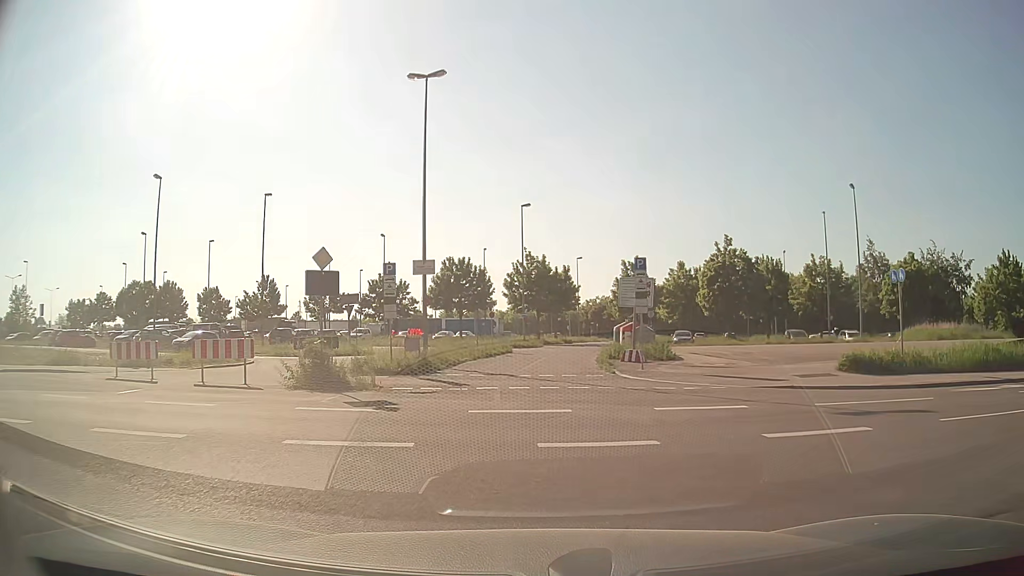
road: residential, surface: asphalt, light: Day
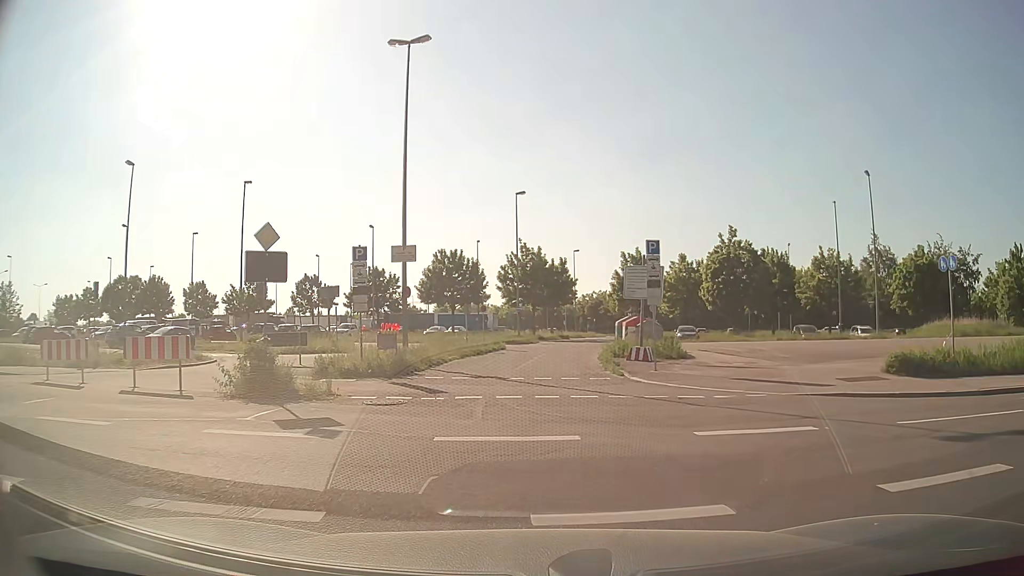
(0.0, +3.3) m; 0°
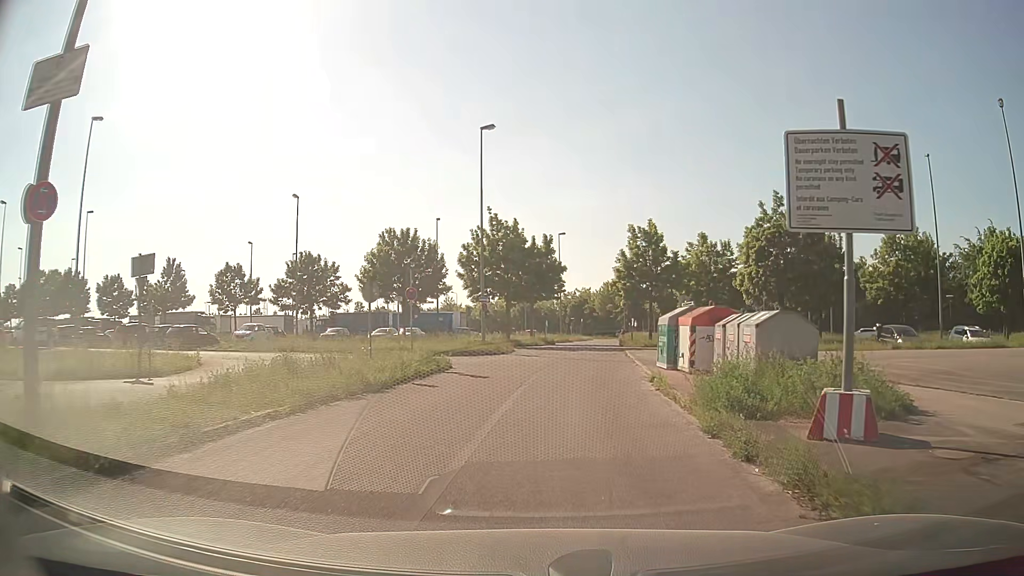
(+0.1, +18.7) m; +2°
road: service
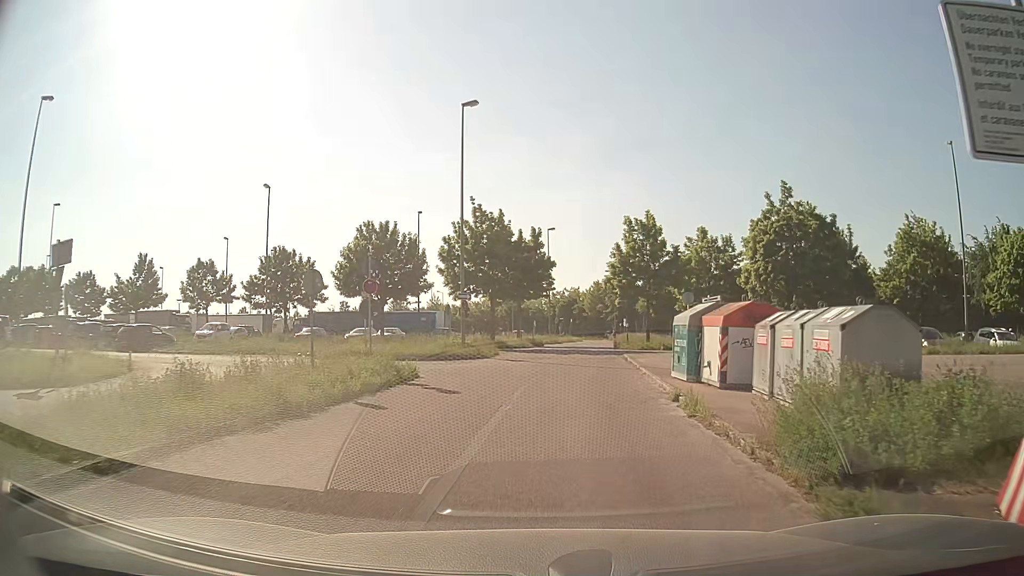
(0.0, +4.1) m; 0°
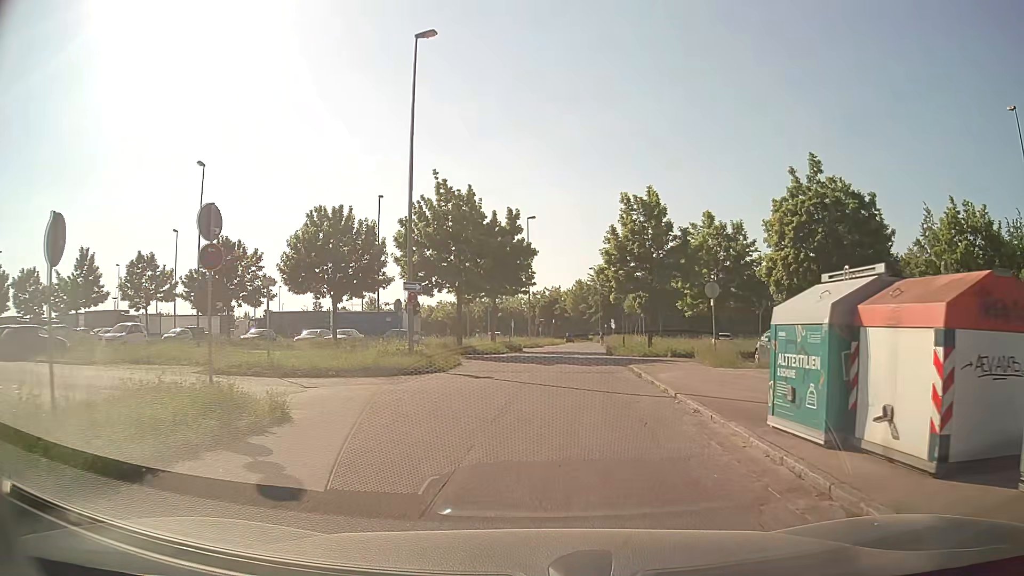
(+0.3, +8.4) m; +3°
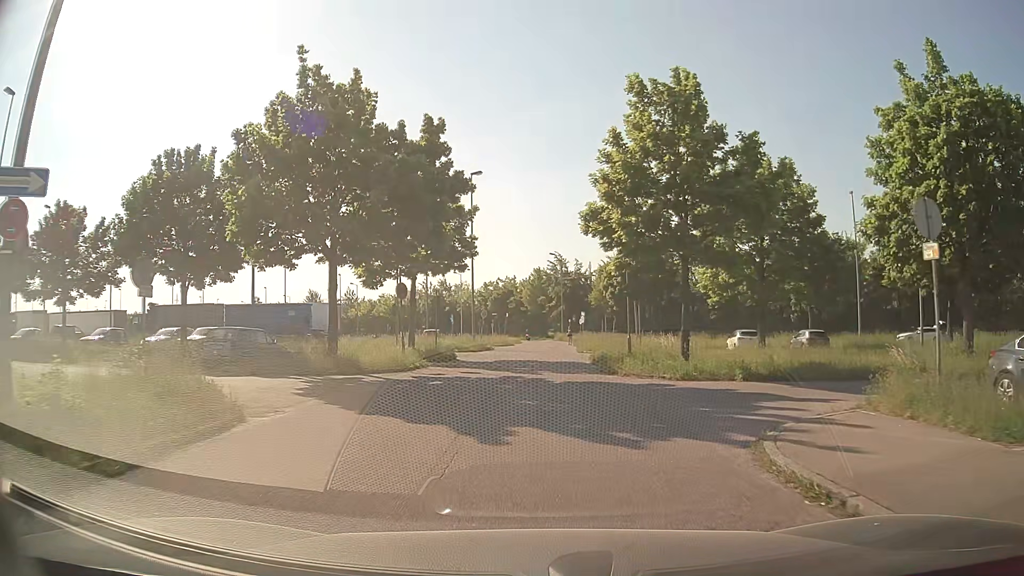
(+0.4, +17.2) m; +4°
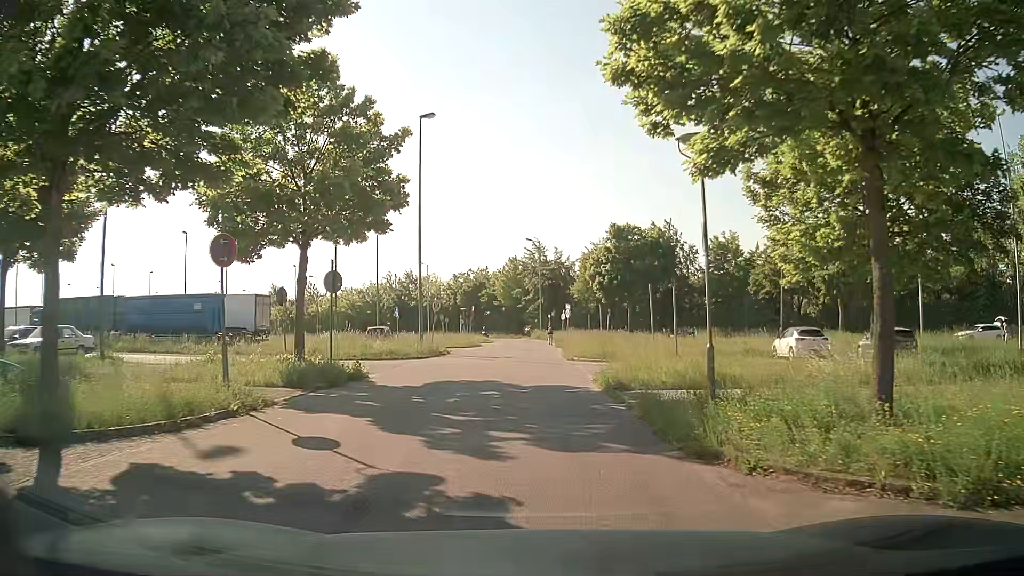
(+0.2, +12.5) m; +2°
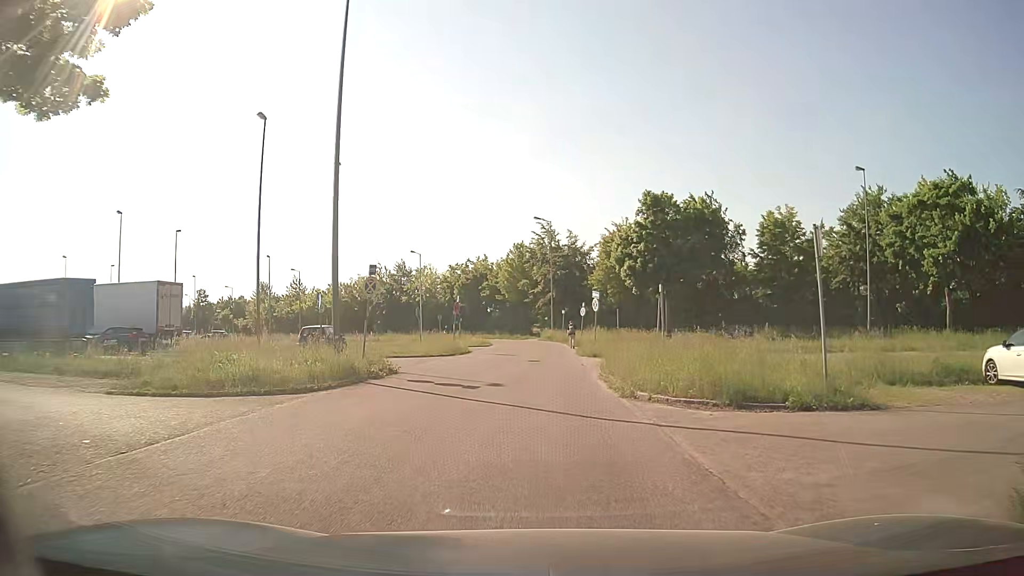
(-0.1, +15.6) m; 0°
(0, +10) (0, +20) (0, +30) (0, +40) (0, +50) (-2, +60) (-3, +70) (-6, +79) (-11, +88) (-19, +94) m
